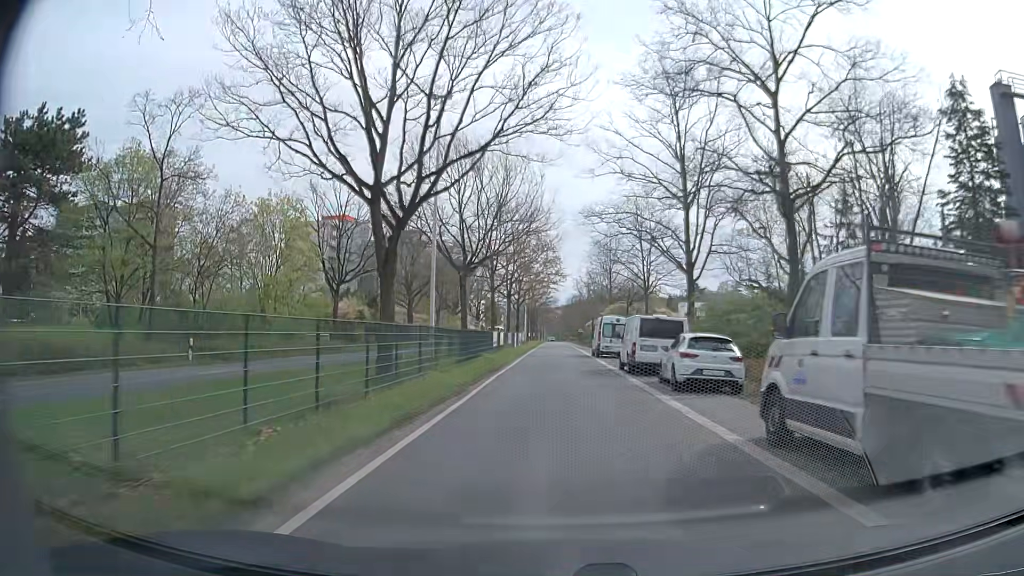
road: secondary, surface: asphalt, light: Day
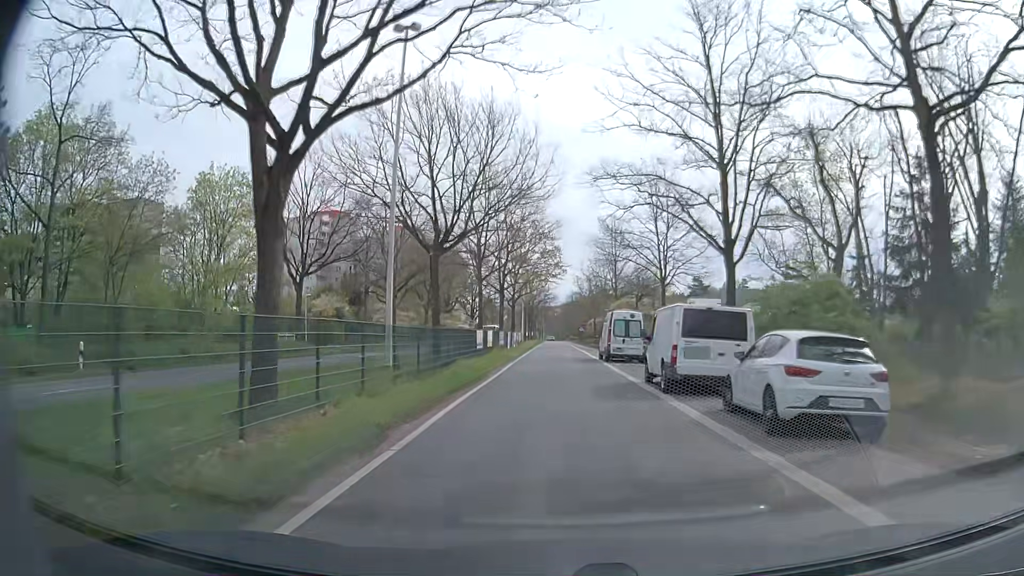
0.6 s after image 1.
(0.0, +7.6) m; 0°
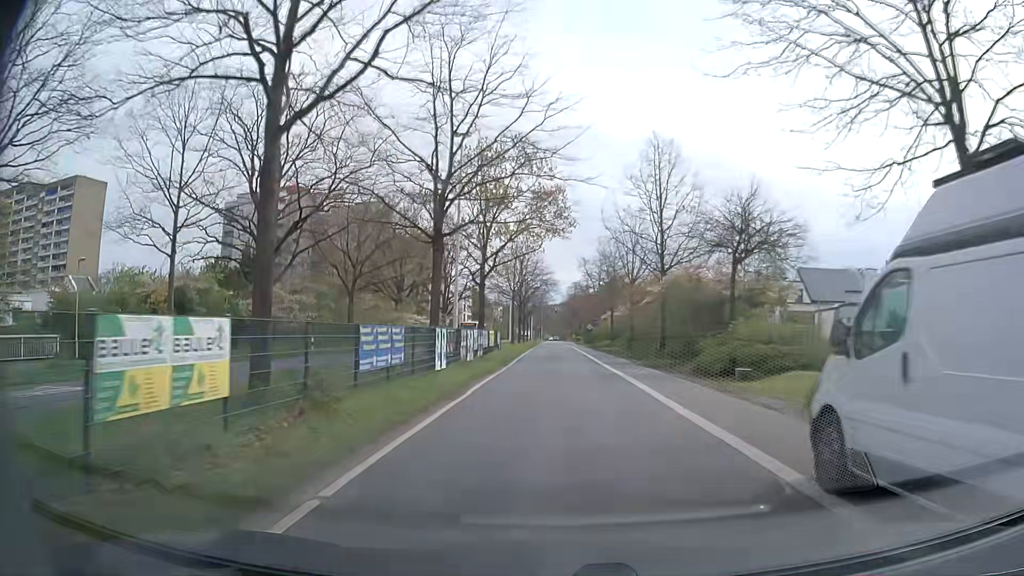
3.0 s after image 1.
(0.0, +30.4) m; 0°
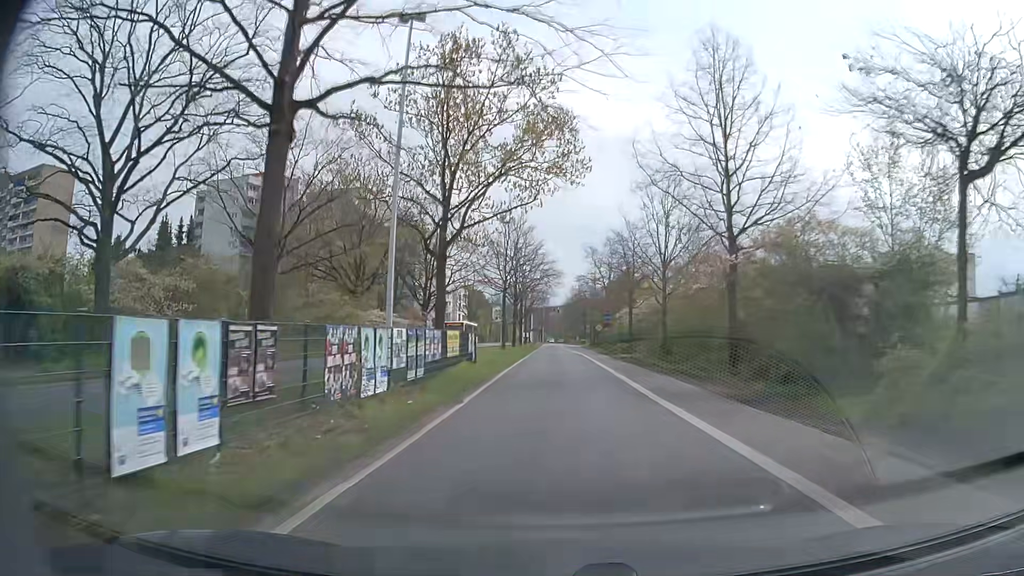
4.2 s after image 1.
(0.0, +15.2) m; 0°
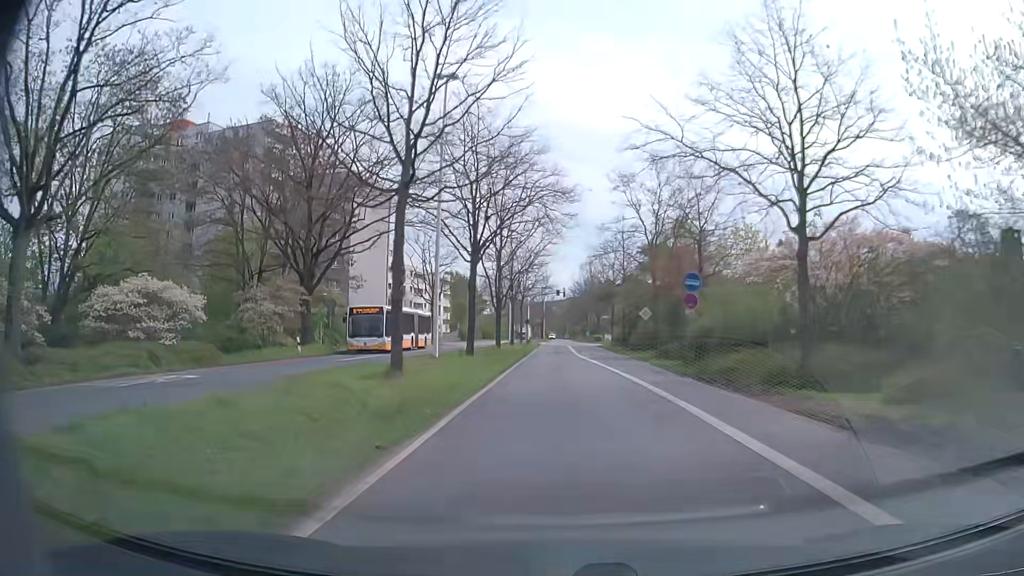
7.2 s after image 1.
(+0.2, +38.2) m; 0°
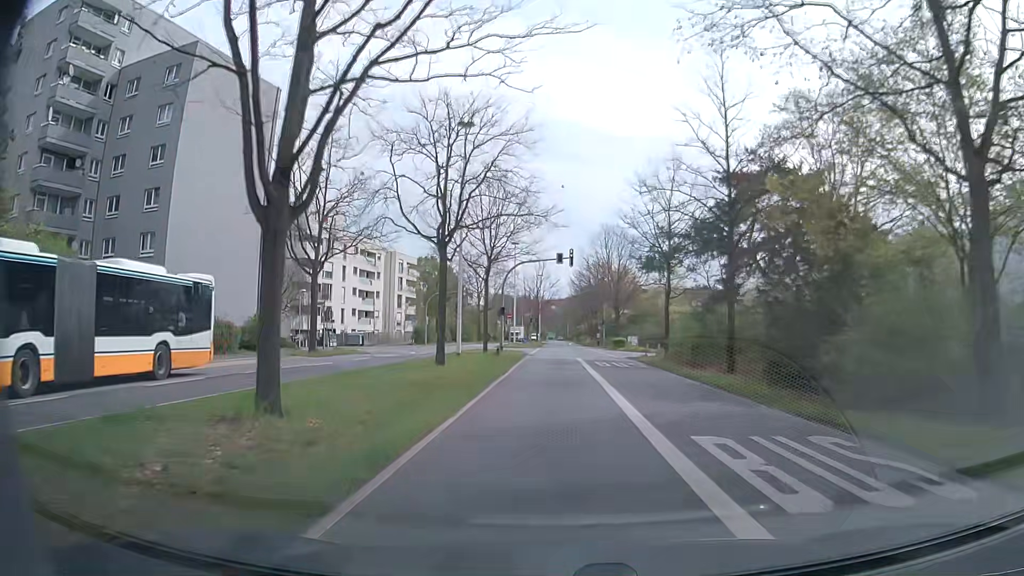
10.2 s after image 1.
(+0.1, +38.3) m; 0°
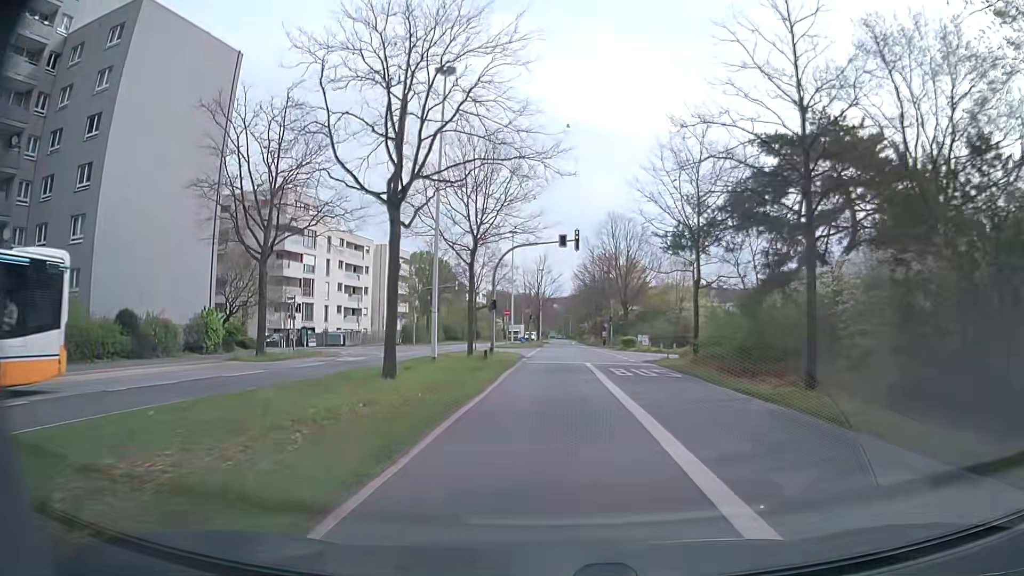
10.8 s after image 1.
(+0.1, +7.7) m; 0°
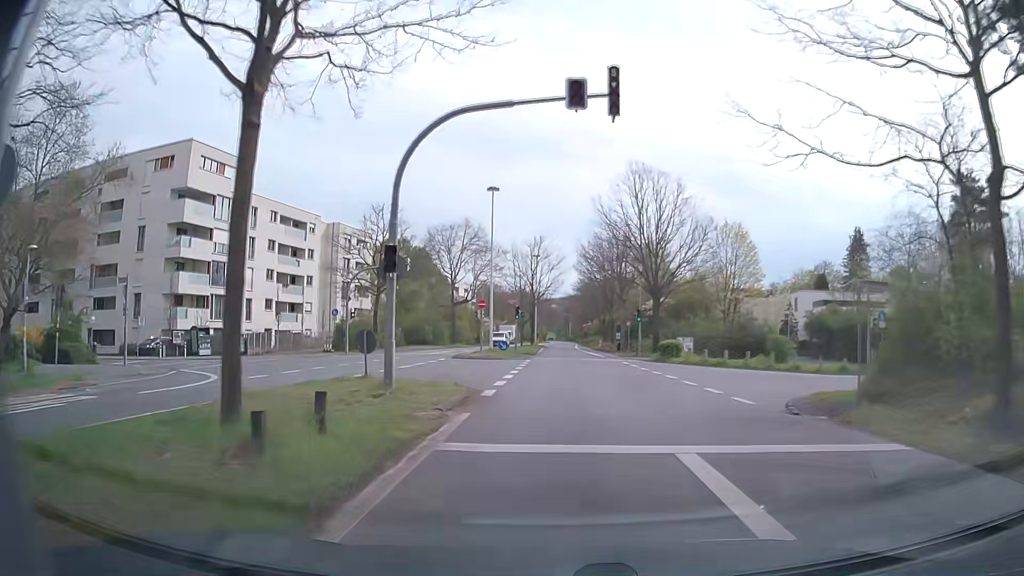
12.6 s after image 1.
(+0.1, +23.0) m; +1°
(0, +10) (0, +20) (0, +30) (0, +40) (0, +50) (0, +60) (0, +70) (0, +80) (+1, +90) (+1, +100) m
